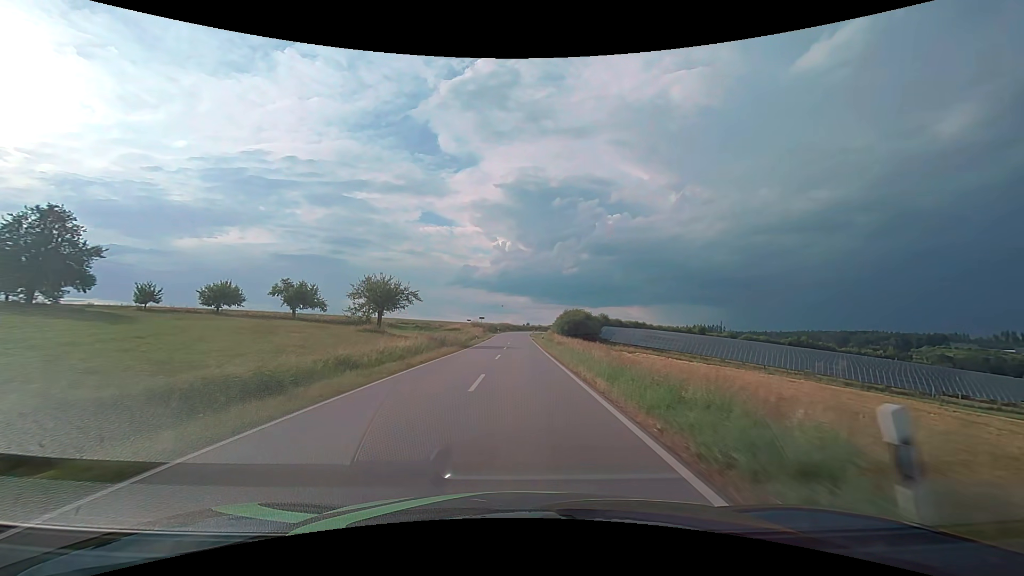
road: tertiary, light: Day
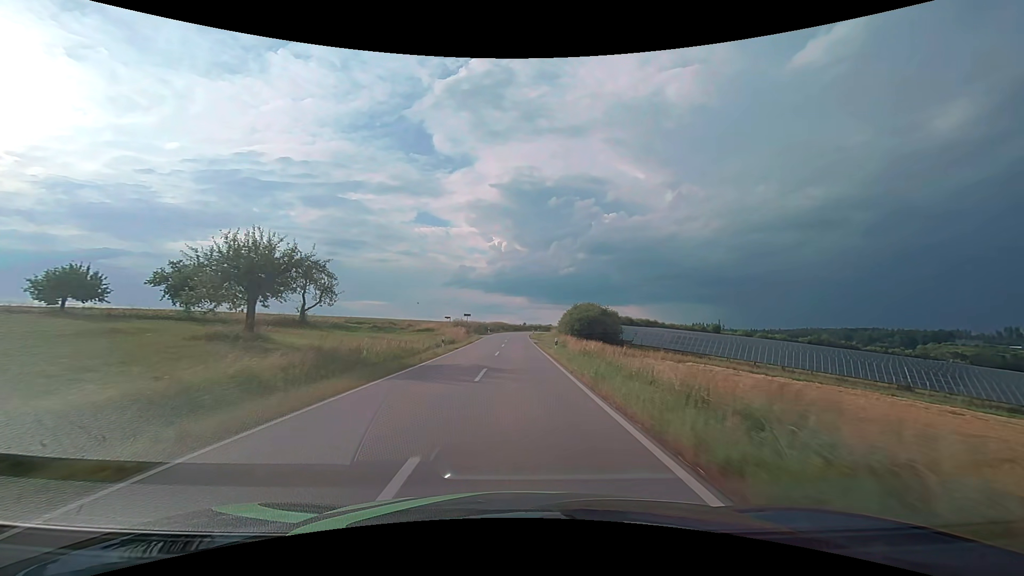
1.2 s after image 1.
(+0.1, +21.9) m; 0°
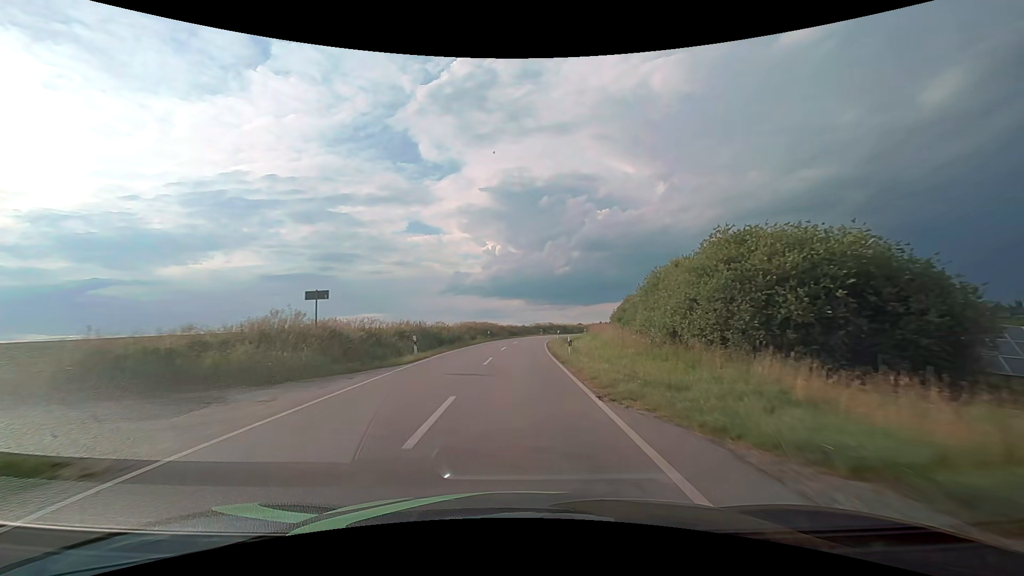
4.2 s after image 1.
(+0.1, +55.9) m; 0°
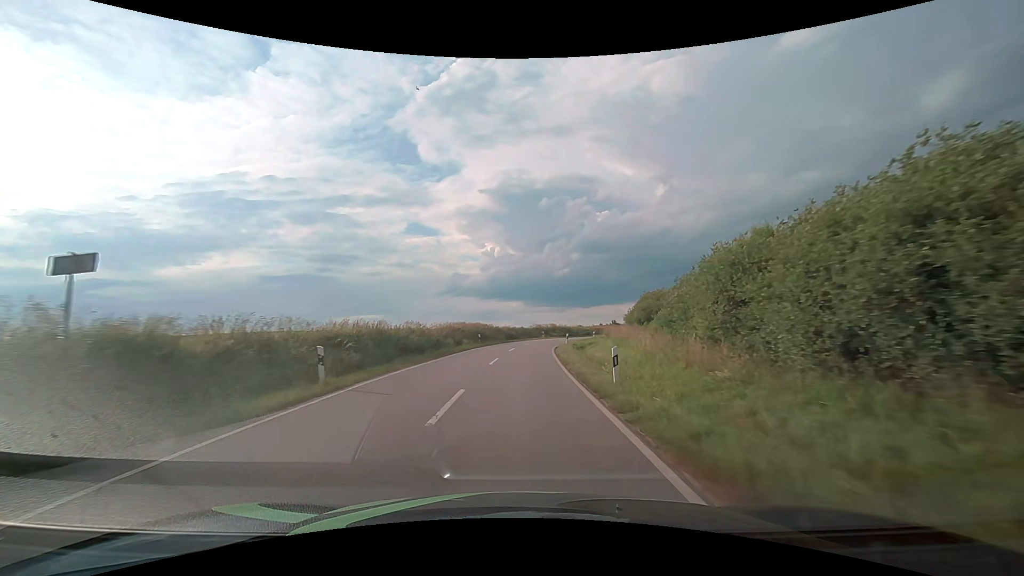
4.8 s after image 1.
(0.0, +10.7) m; 0°
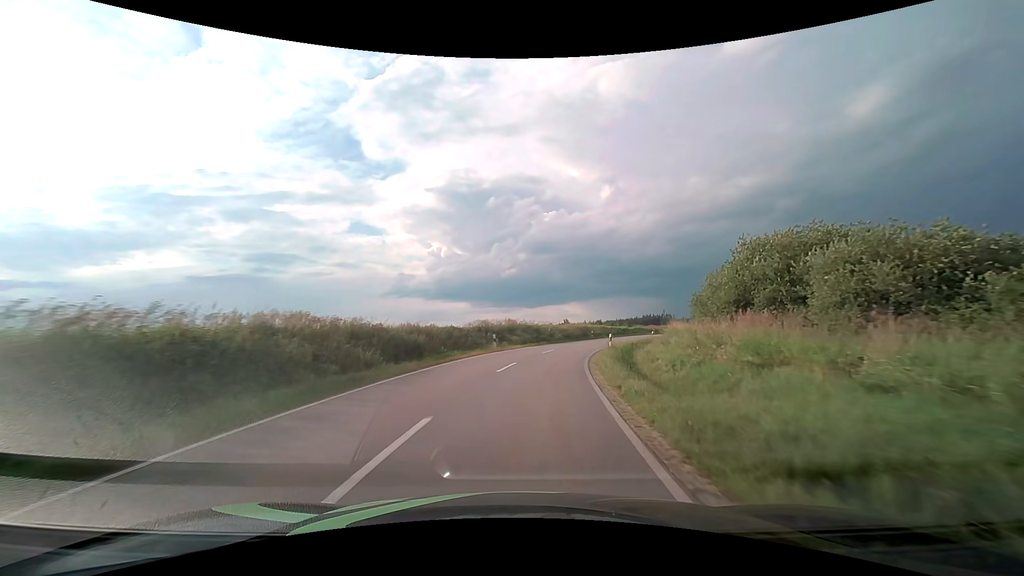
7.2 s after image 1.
(+1.3, +38.9) m; +6°
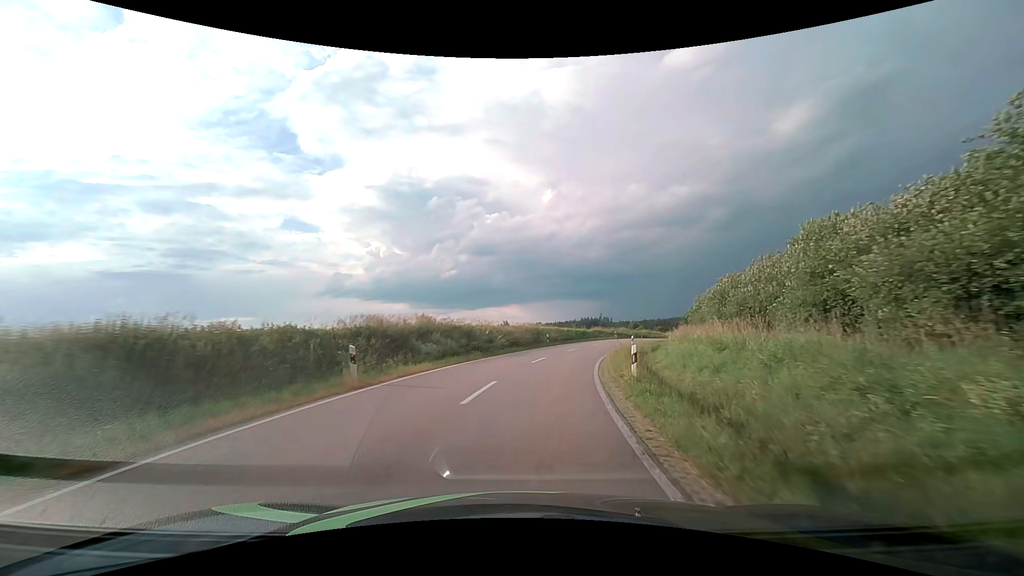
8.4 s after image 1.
(+1.0, +18.2) m; +7°
(0, +10) (+2, +20) (+3, +30) (+6, +39) (+9, +49) (+13, +58) (+18, +67) (+23, +76) (+28, +84) (+33, +93) m
